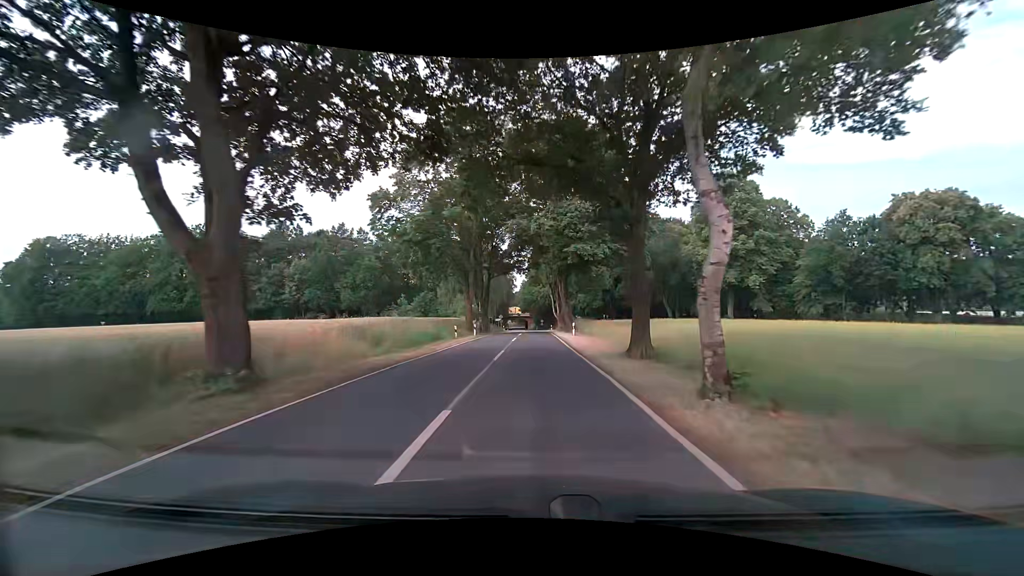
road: tertiary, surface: asphalt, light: Day
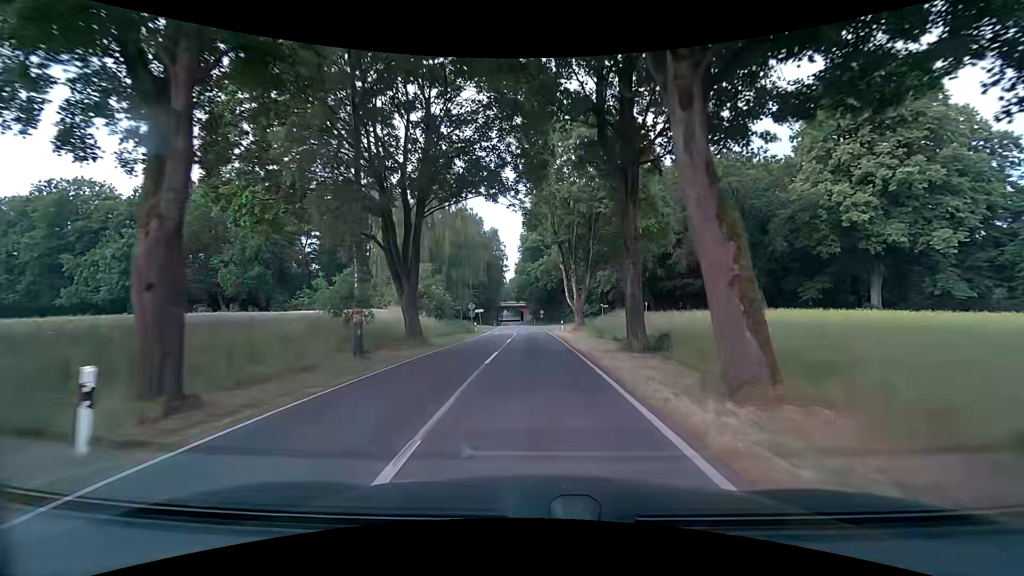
(-0.1, +37.5) m; 0°
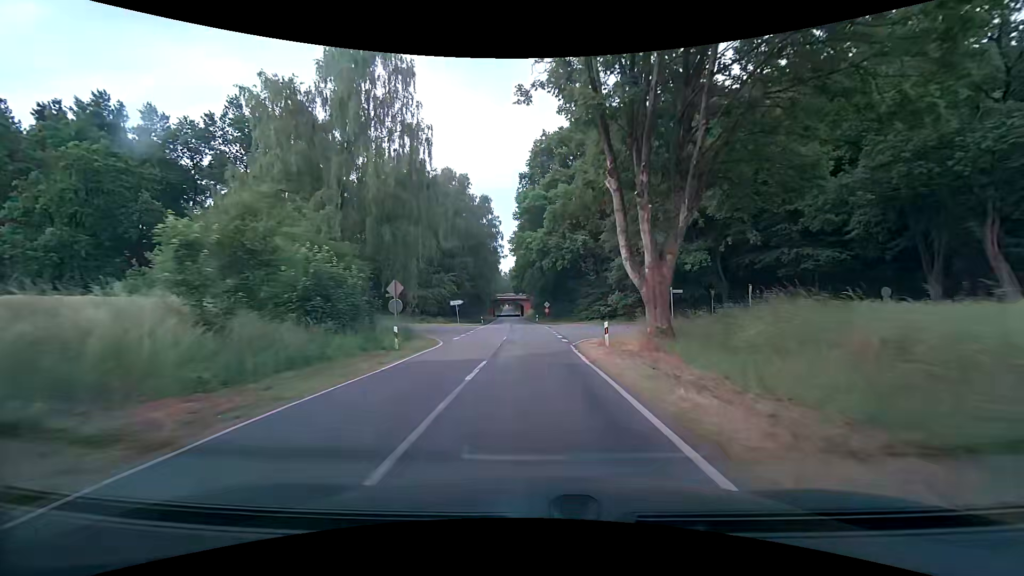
(0.0, +27.2) m; 0°
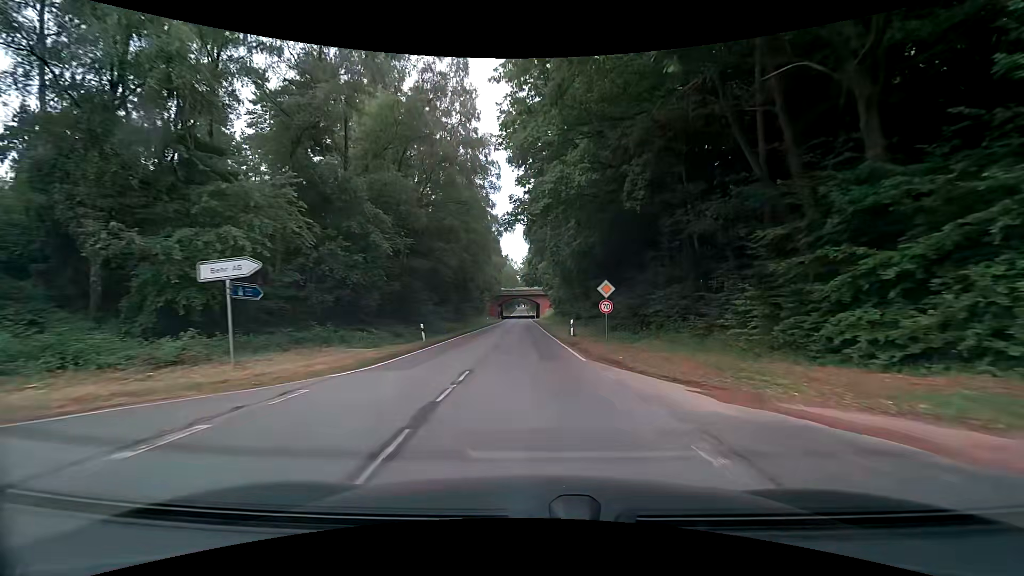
(-0.5, +46.3) m; -2°
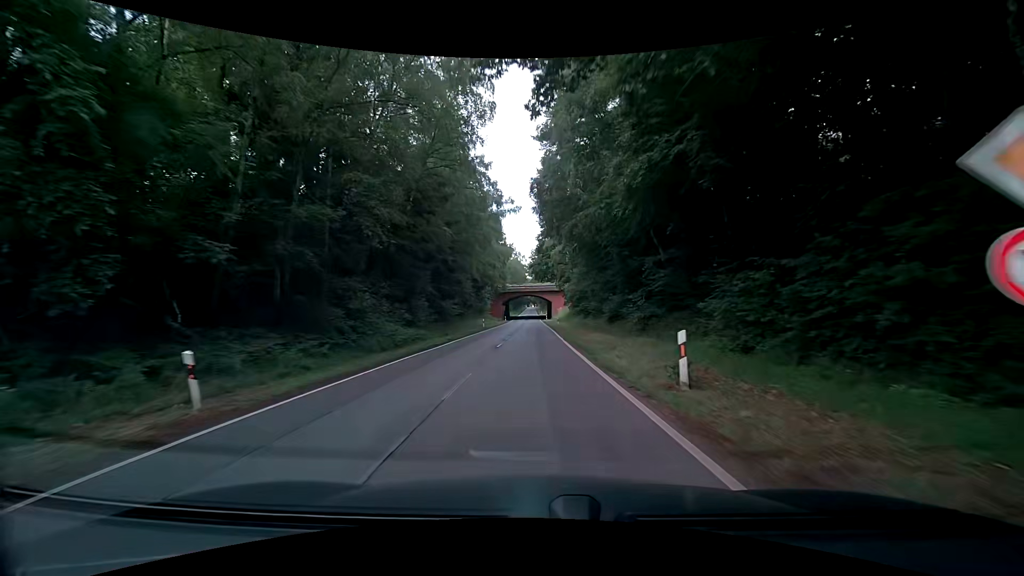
(-0.2, +19.0) m; -1°
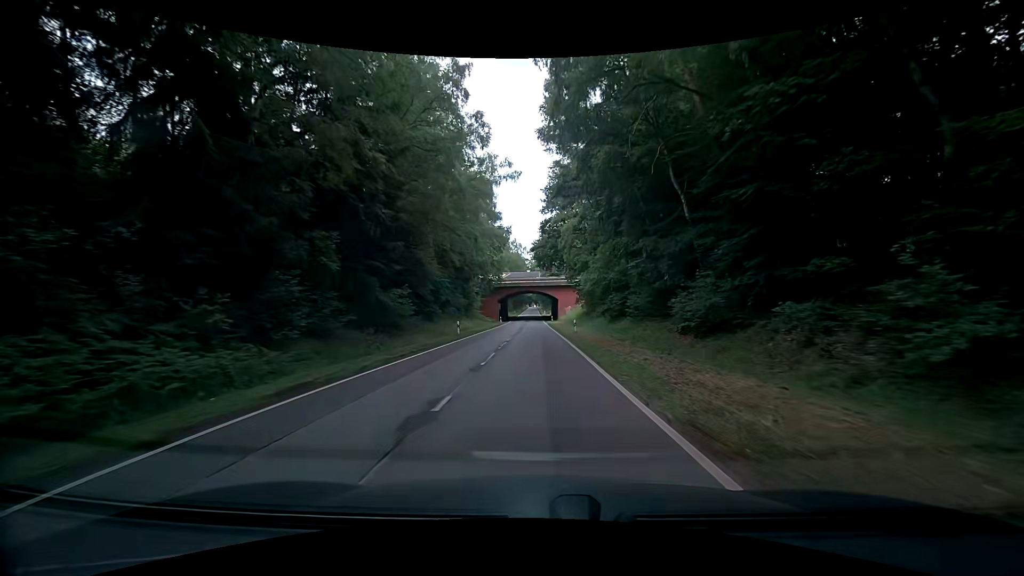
(-0.2, +19.6) m; -1°
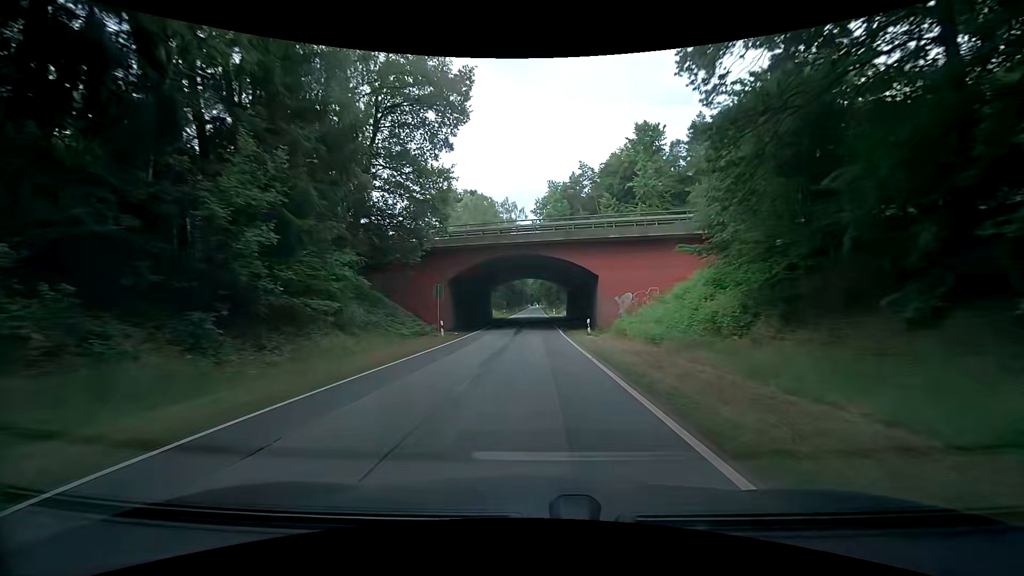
(+0.1, +51.7) m; -1°
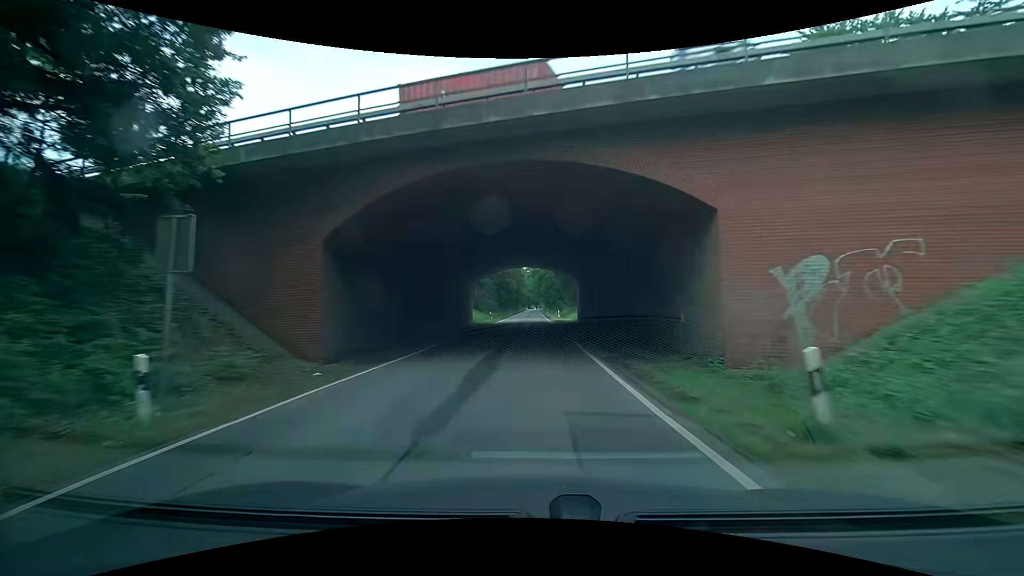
(+0.4, +21.6) m; +2°
